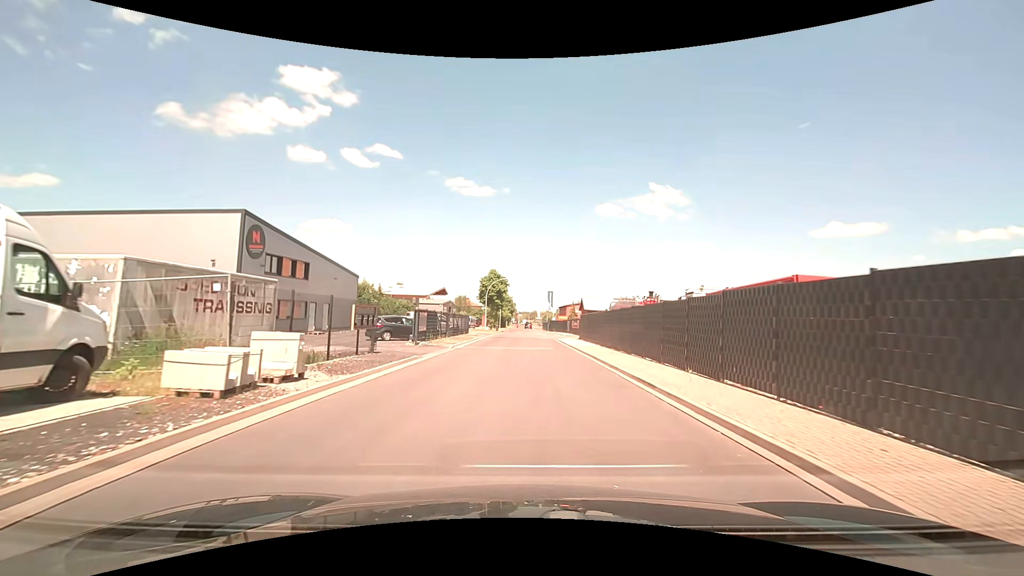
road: residential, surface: asphalt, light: Day
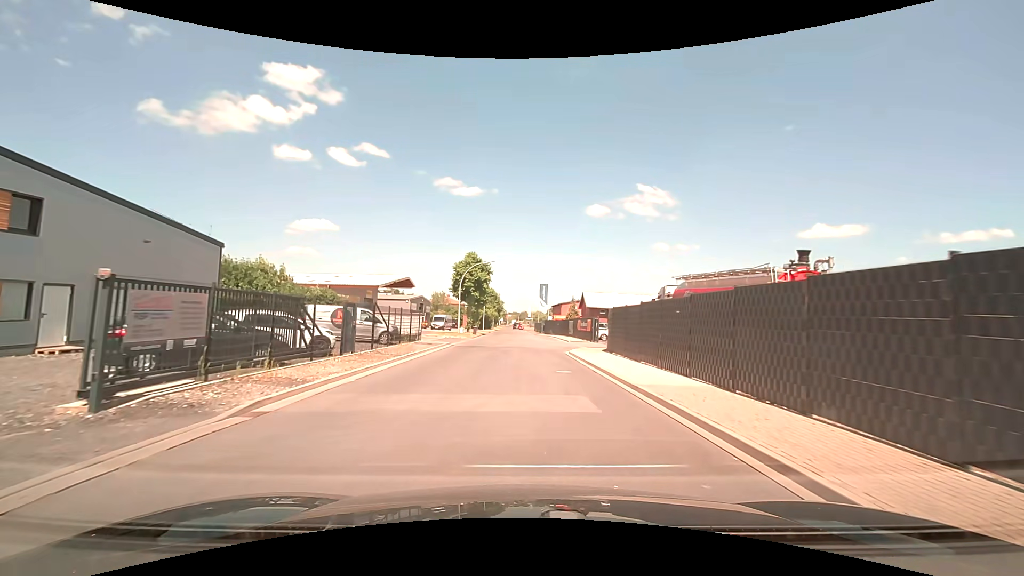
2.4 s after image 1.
(+0.3, +19.6) m; +1°
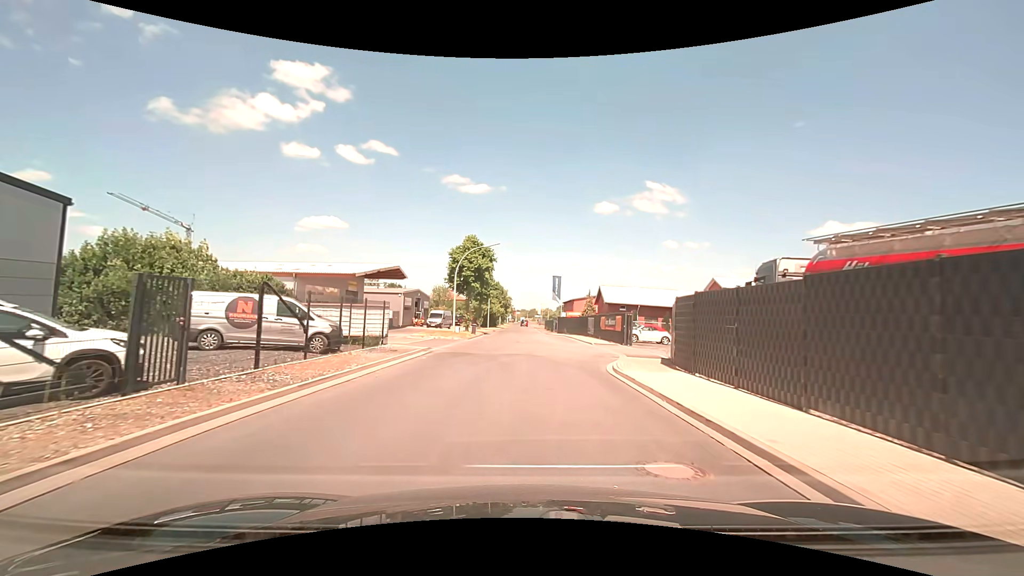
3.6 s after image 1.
(-0.1, +9.8) m; -1°
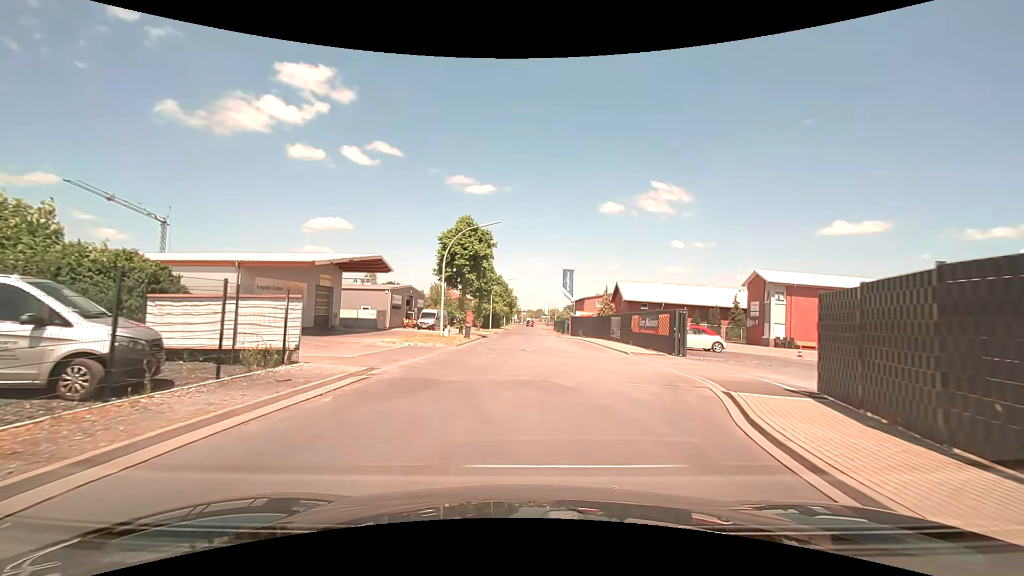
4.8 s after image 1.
(0.0, +9.5) m; -1°
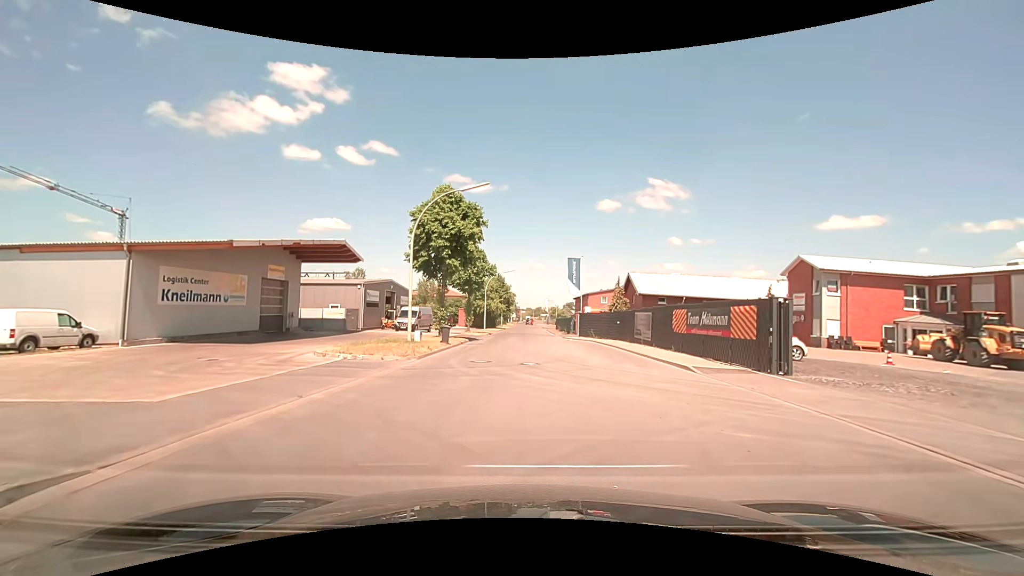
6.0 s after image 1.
(0.0, +9.0) m; 0°
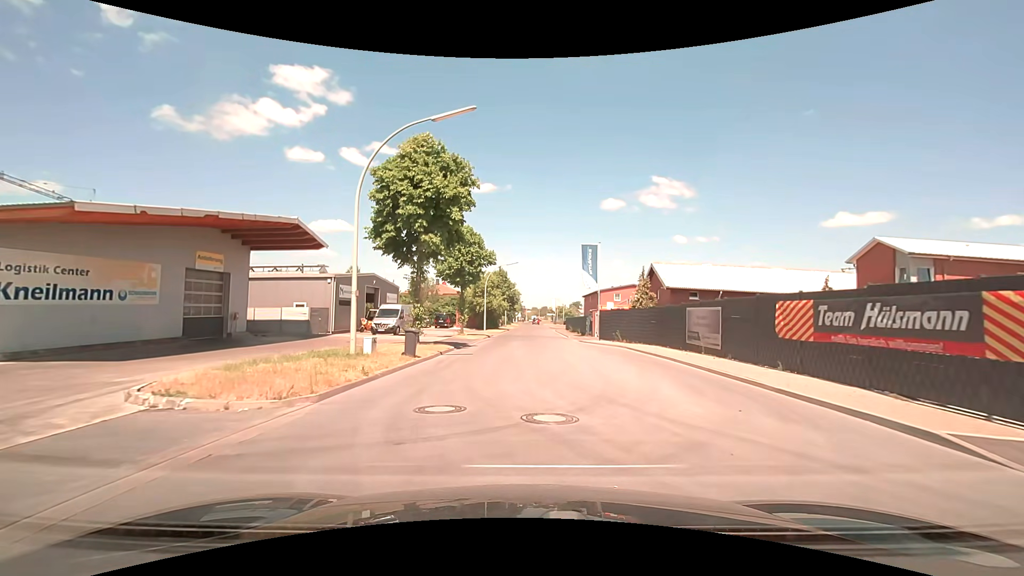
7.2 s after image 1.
(0.0, +8.8) m; -1°
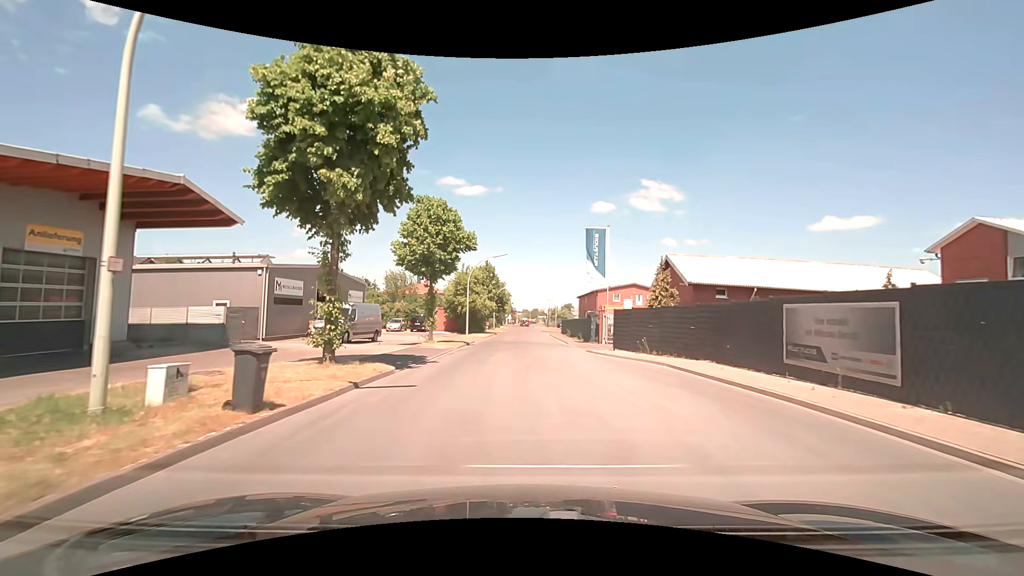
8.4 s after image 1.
(+0.1, +9.0) m; +1°
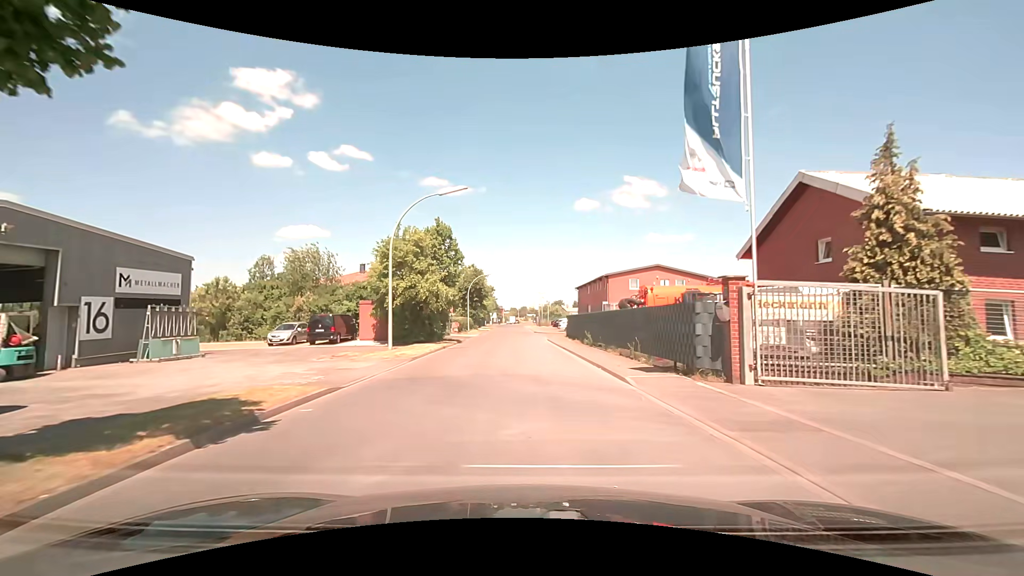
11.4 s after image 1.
(+0.3, +24.0) m; +1°
(0, +10) (0, +20) (0, +30) (0, +40) (-1, +50) (-1, +60) (-1, +70) (-2, +80) (-2, +90) (-2, +100) m
